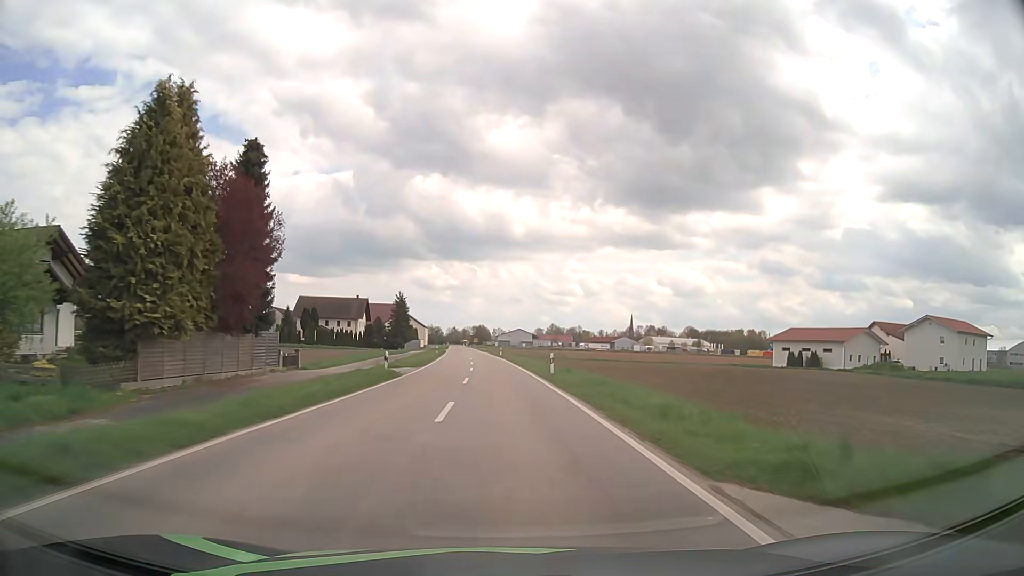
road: tertiary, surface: asphalt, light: Day
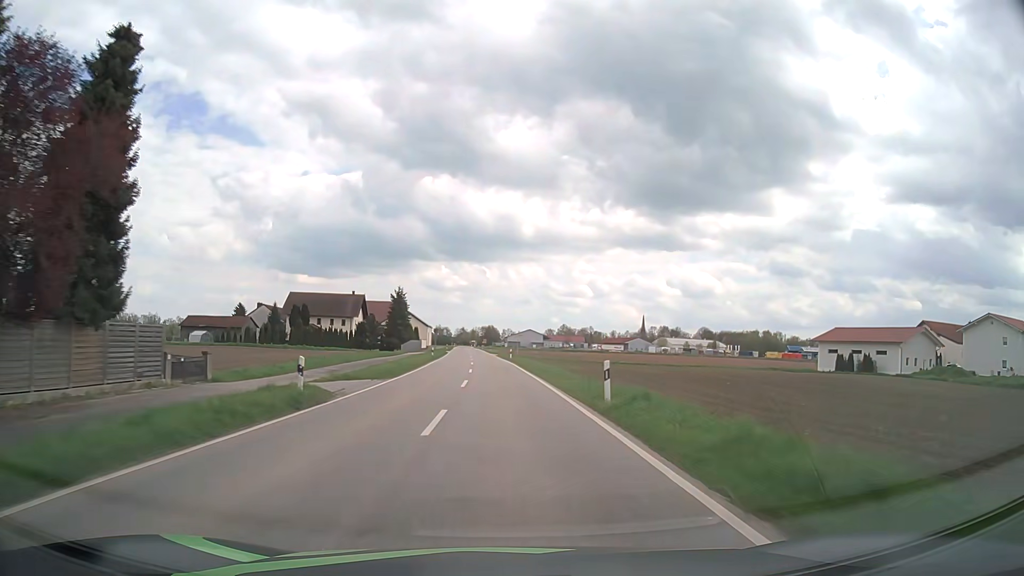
(-0.1, +14.1) m; -1°
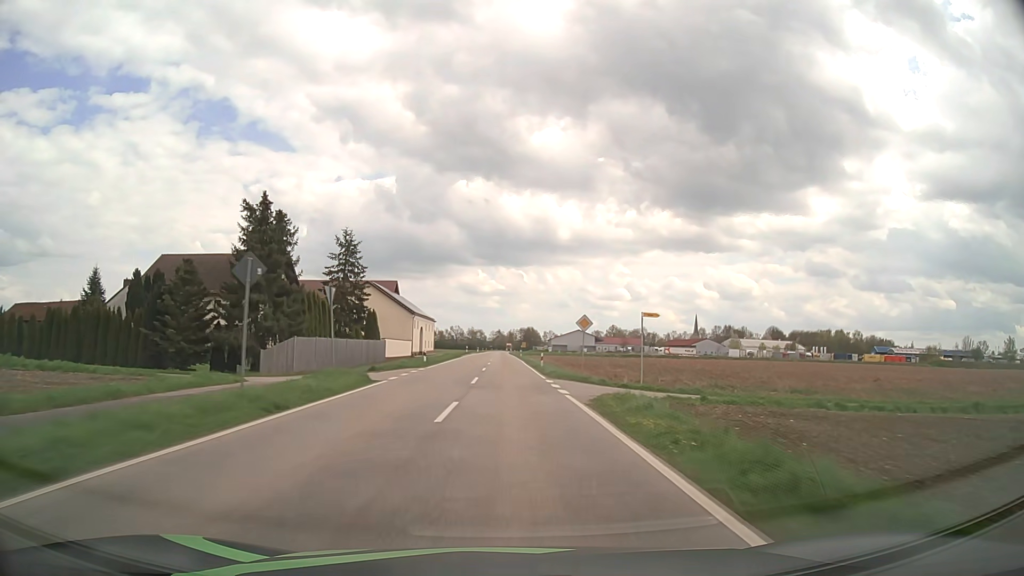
(-2.2, +71.4) m; -3°
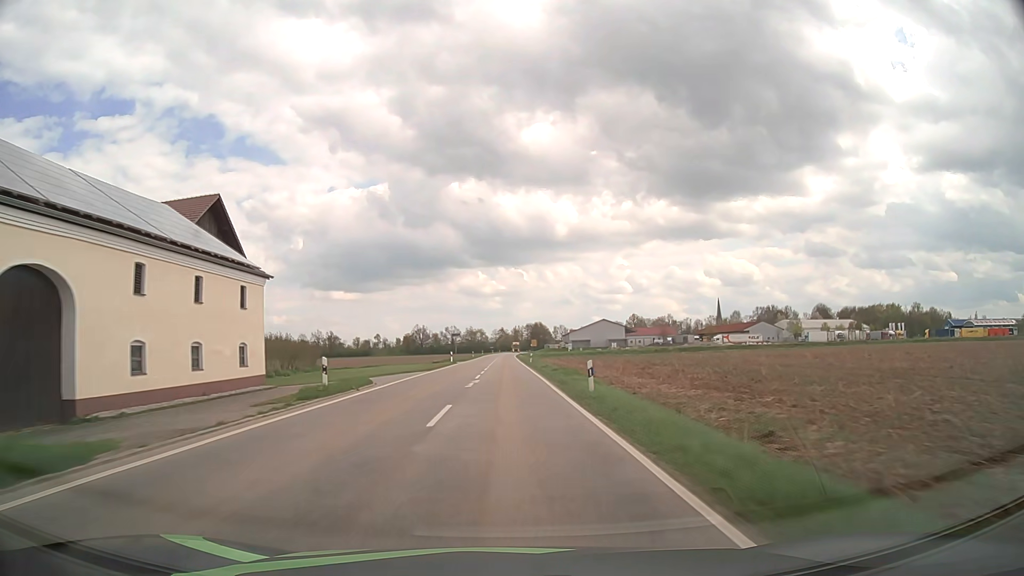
(-0.2, +73.0) m; 0°
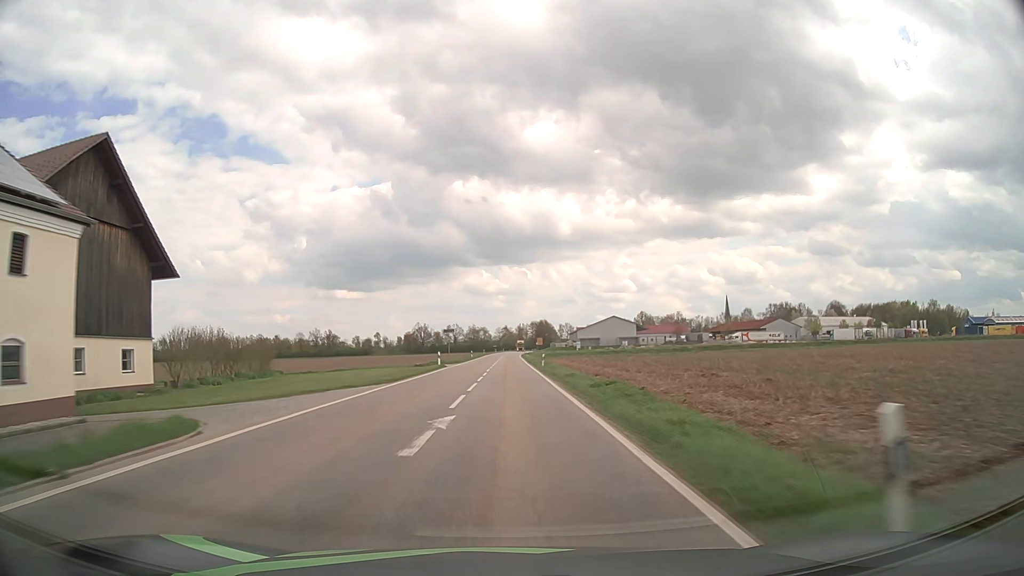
(-0.1, +14.7) m; 0°
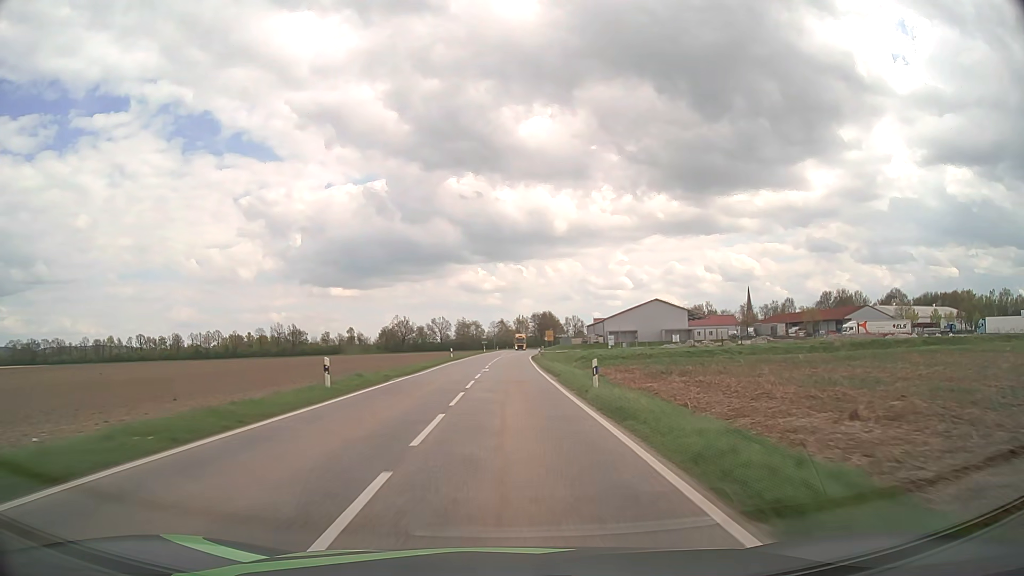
(+0.1, +72.3) m; 0°
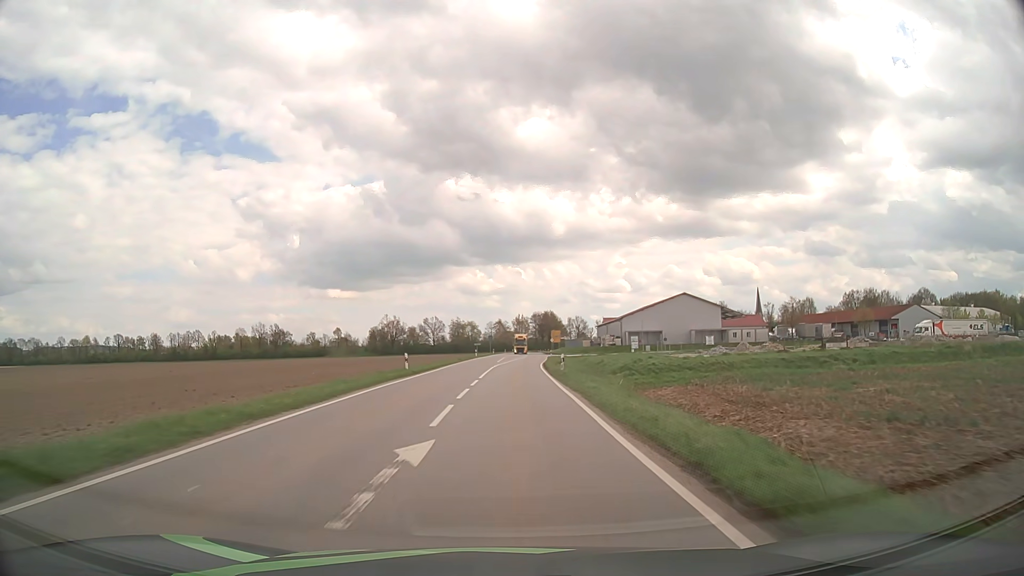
(0.0, +27.5) m; 0°
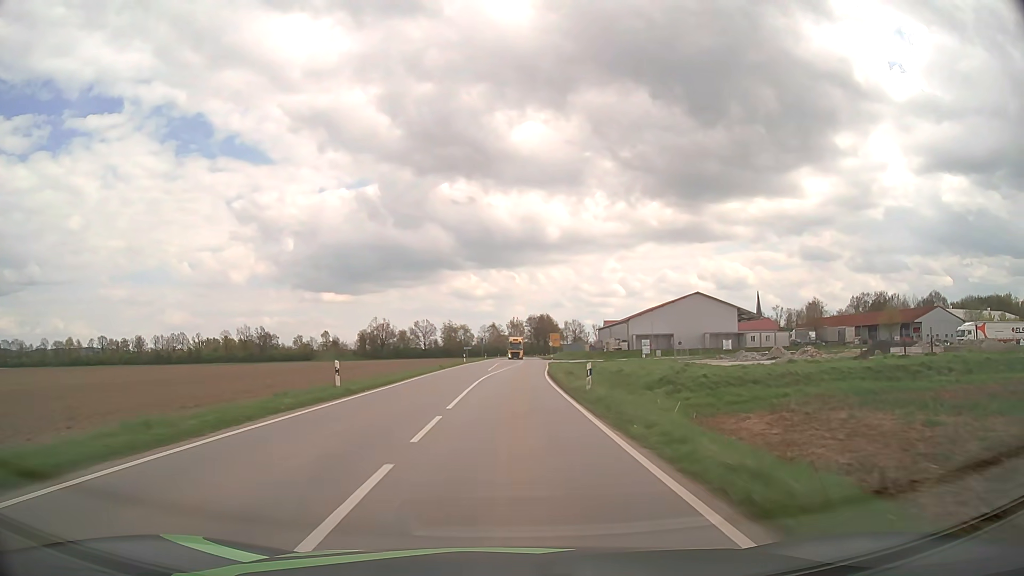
(0.0, +13.5) m; 0°
(0, +10) (0, +20) (0, +30) (+1, +40) (+1, +50) (+2, +60) (+2, +70) (+3, +80) (+4, +90) (+4, +100) m
